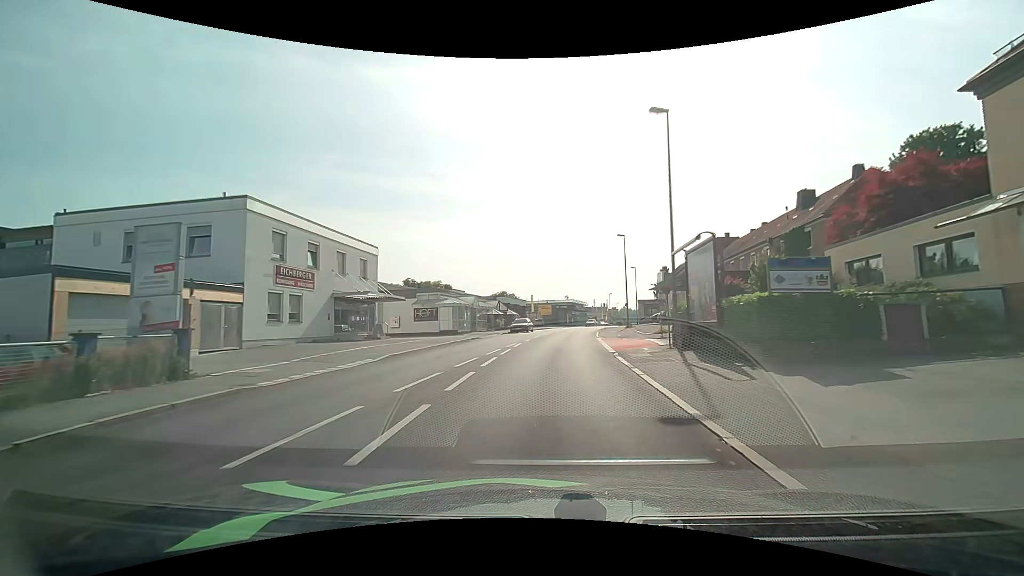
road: tertiary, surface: asphalt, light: Day
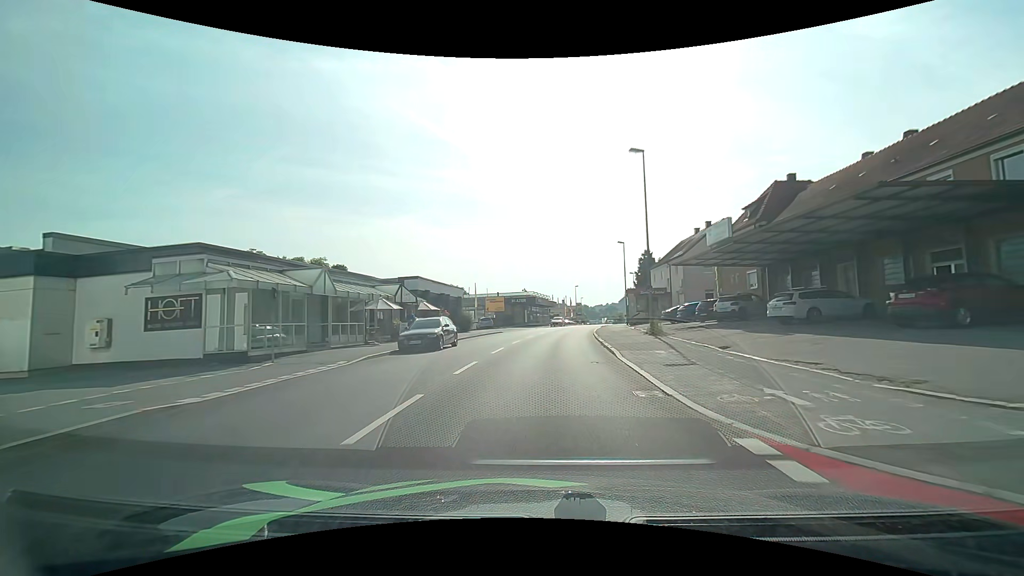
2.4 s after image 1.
(+1.0, +27.9) m; +4°
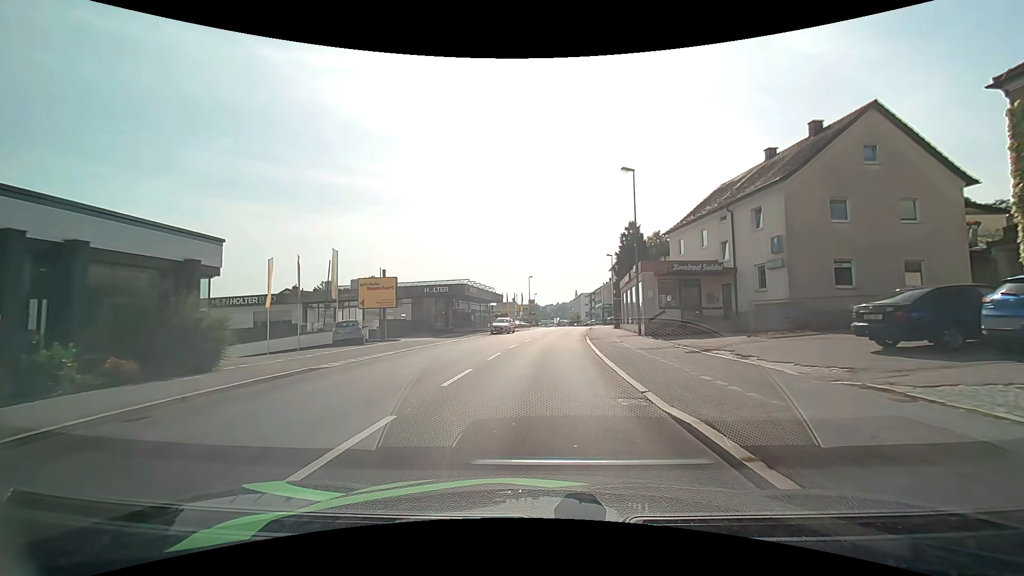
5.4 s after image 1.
(+1.6, +31.4) m; +6°
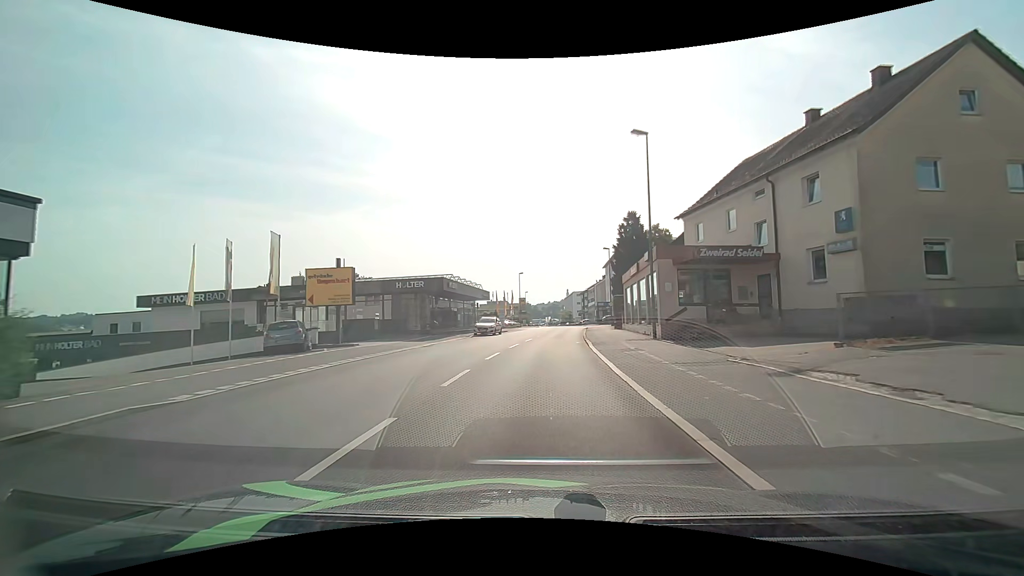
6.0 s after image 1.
(+0.1, +6.1) m; +1°
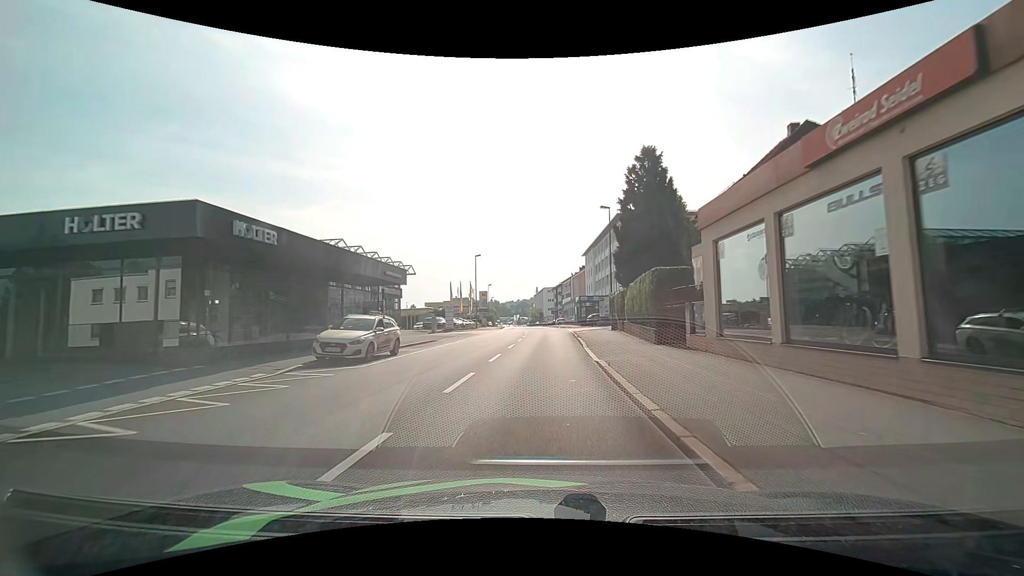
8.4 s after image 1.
(+0.9, +24.8) m; +4°
(0, +10) (0, +20) (+1, +30) (+1, +40) (+1, +50) (+1, +60) (+1, +70) (+1, +80) (0, +90) (-1, +100) m
